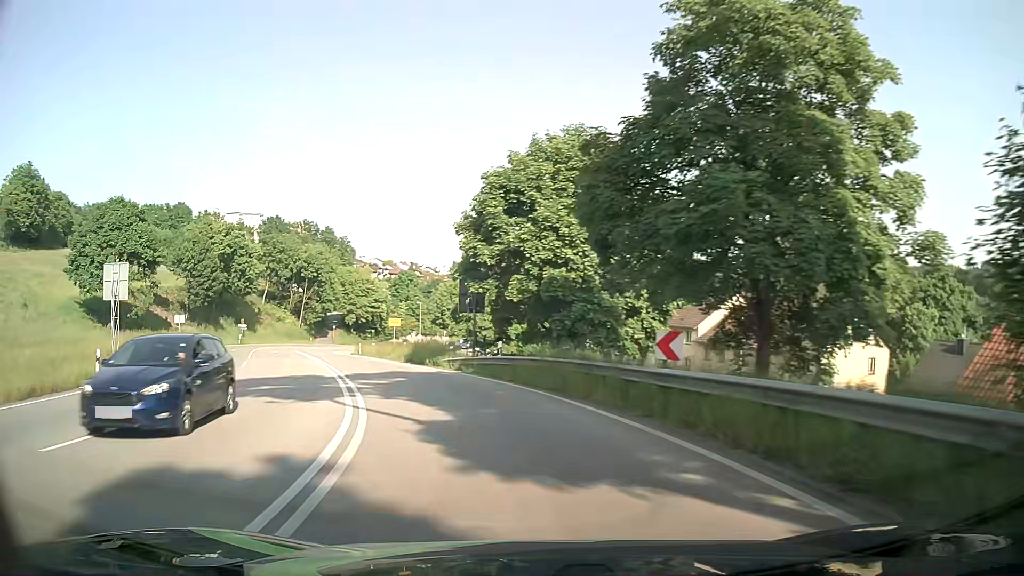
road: primary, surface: asphalt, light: Day
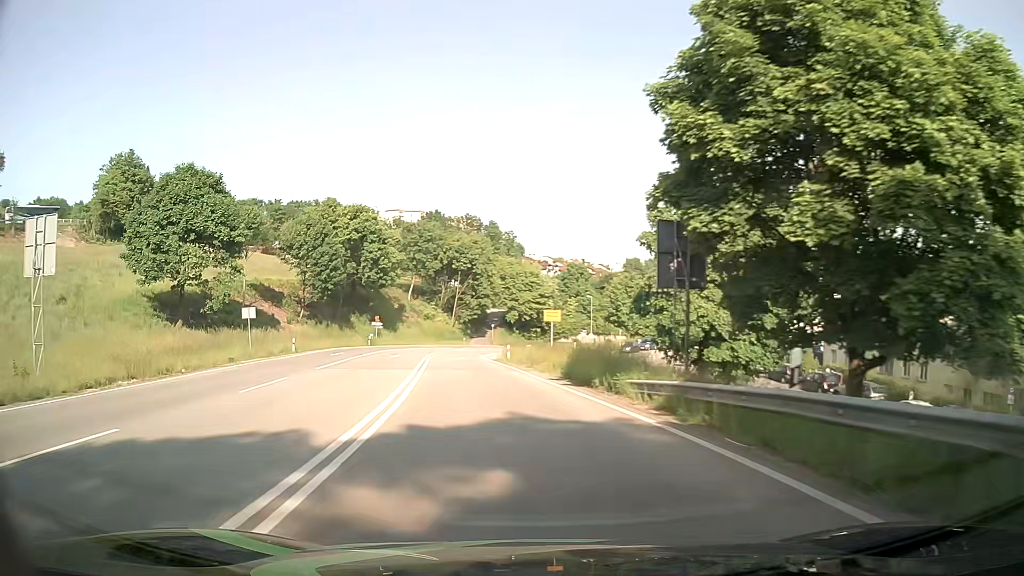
(-2.0, +15.0) m; -15°
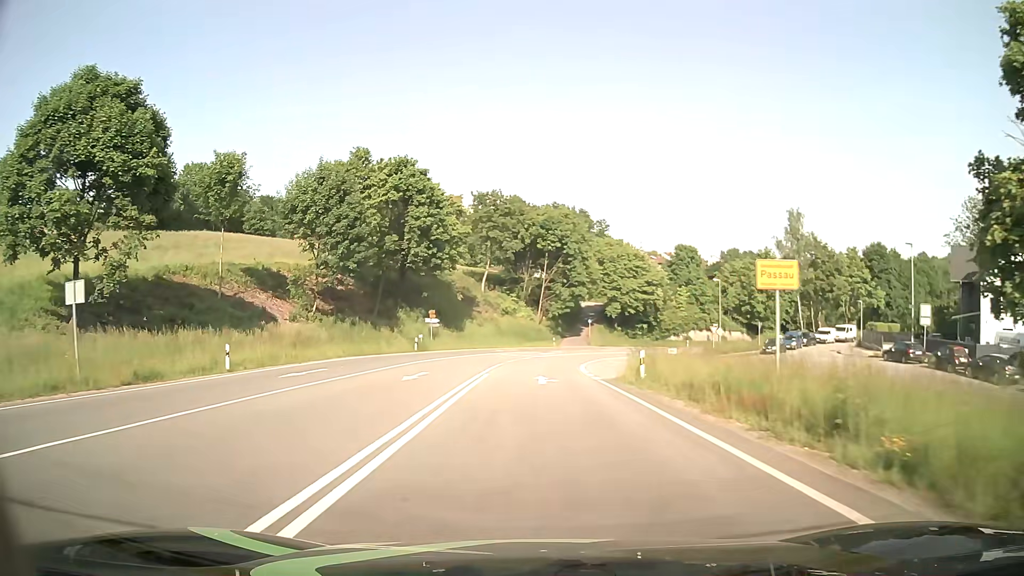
(-2.0, +23.0) m; -7°
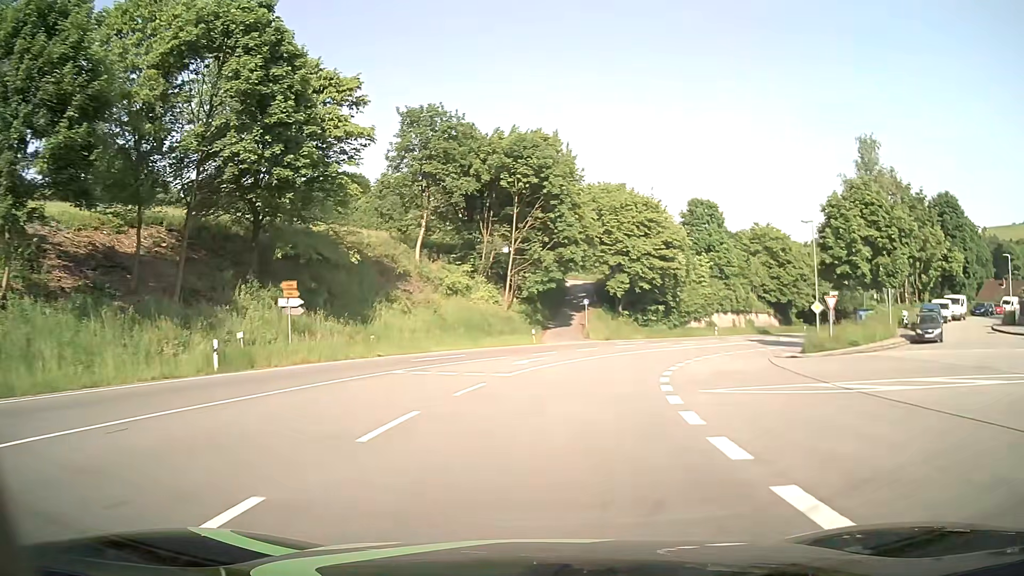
(0.0, +31.0) m; +2°
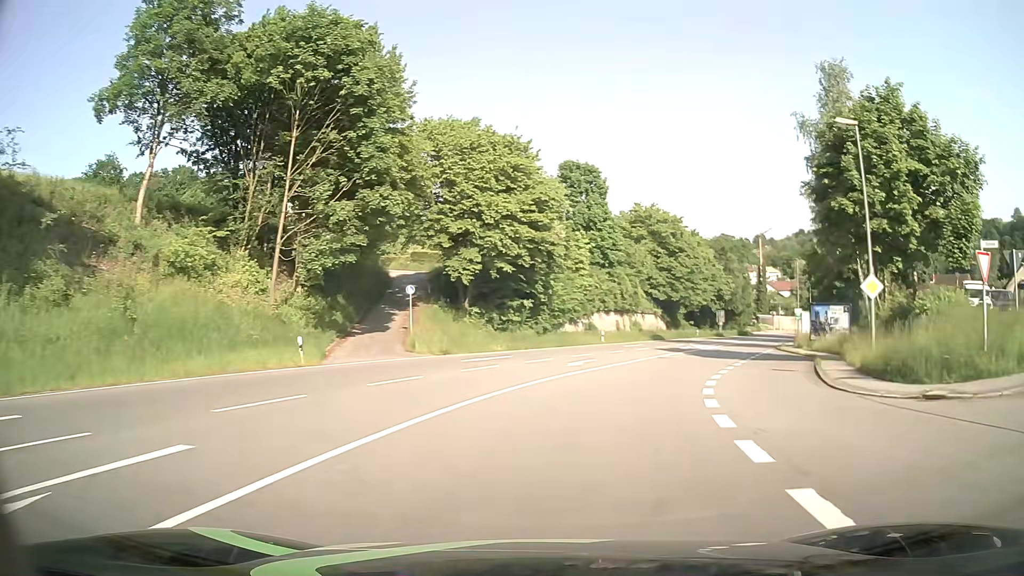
(+2.2, +22.7) m; +13°
